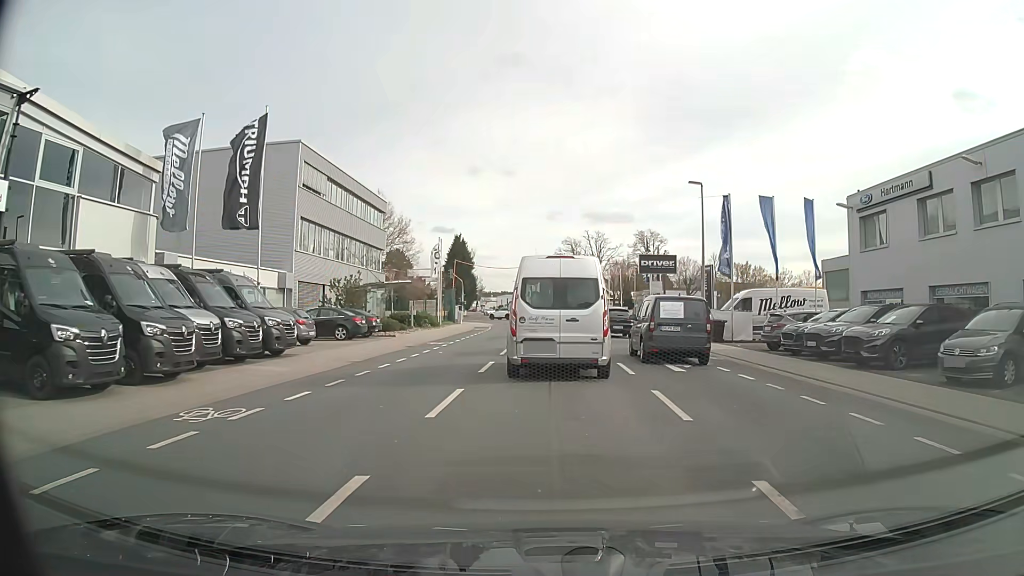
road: tertiary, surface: asphalt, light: Day
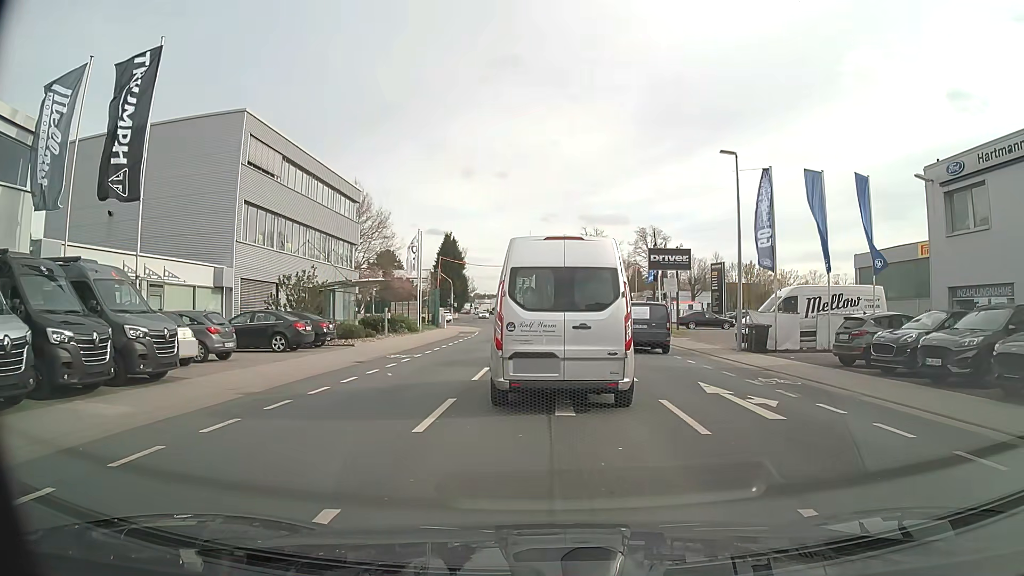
(0.0, +6.6) m; +1°
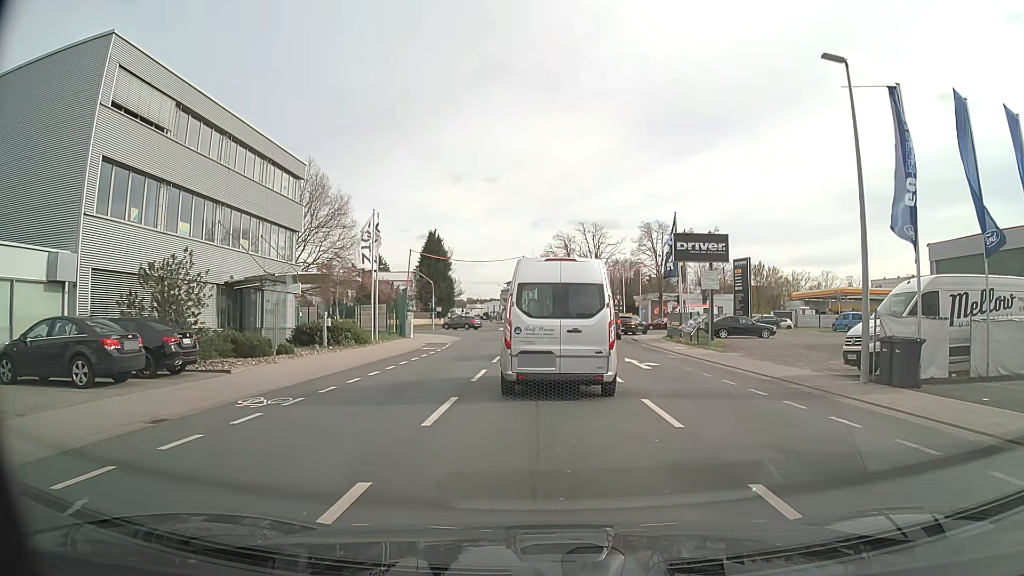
(0.0, +11.1) m; 0°
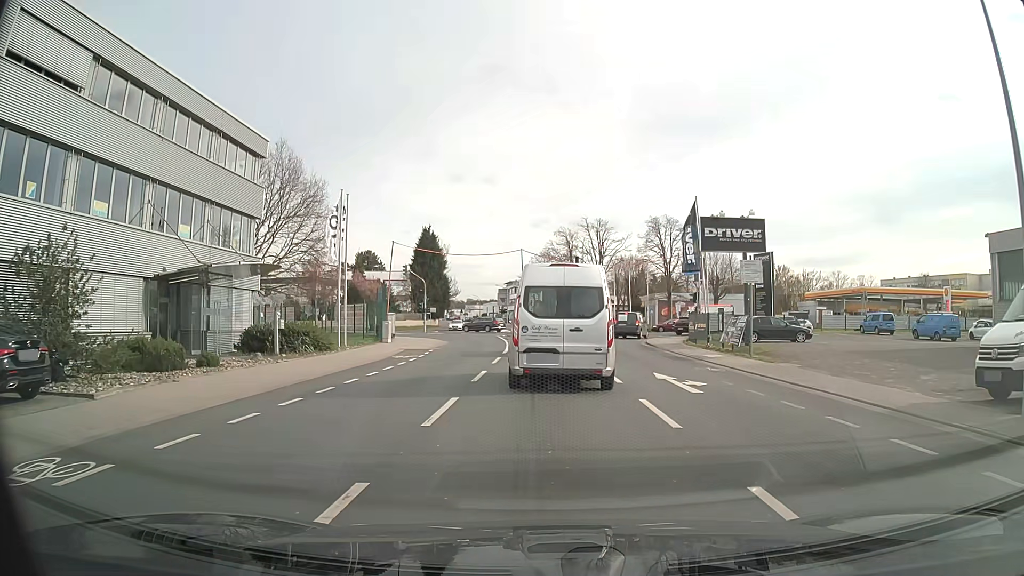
(0.0, +6.2) m; 0°
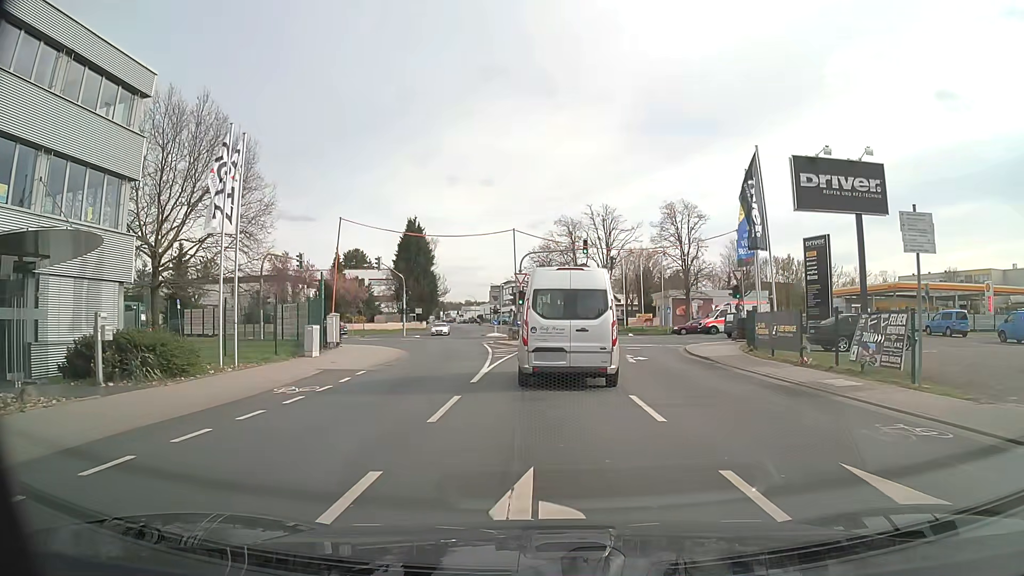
(0.0, +11.7) m; 0°
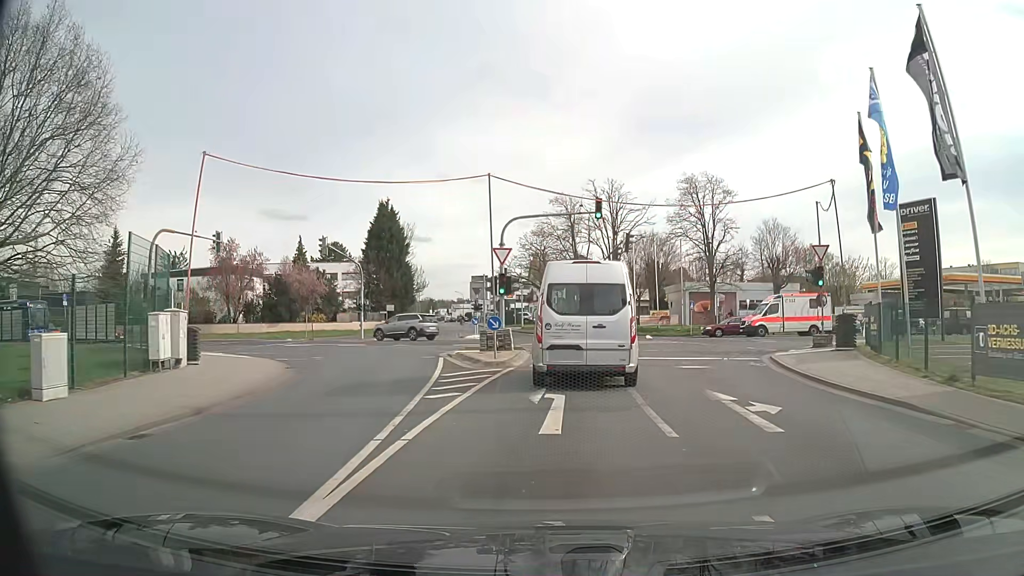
(0.0, +13.8) m; 0°
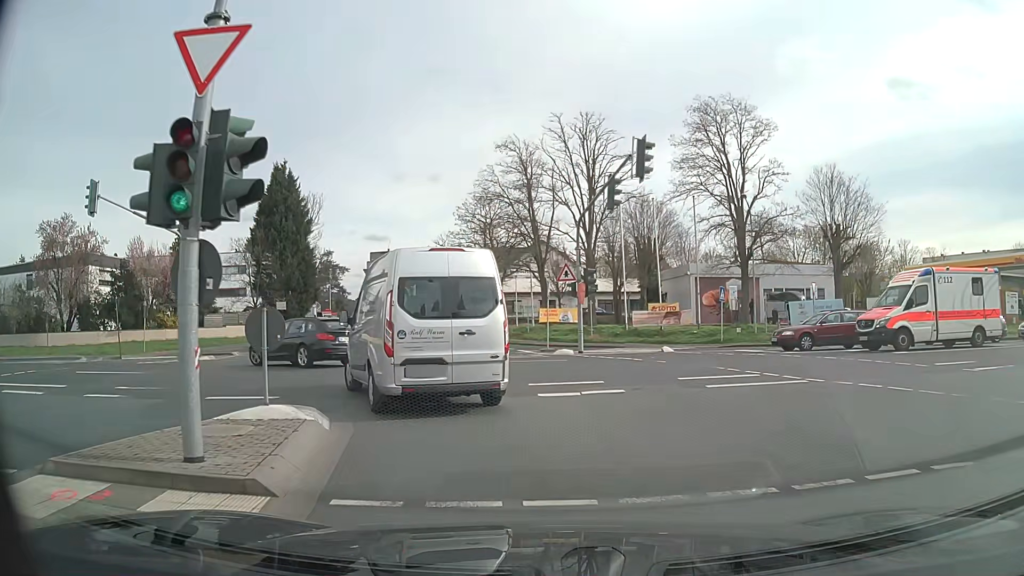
(+1.0, +21.6) m; +4°
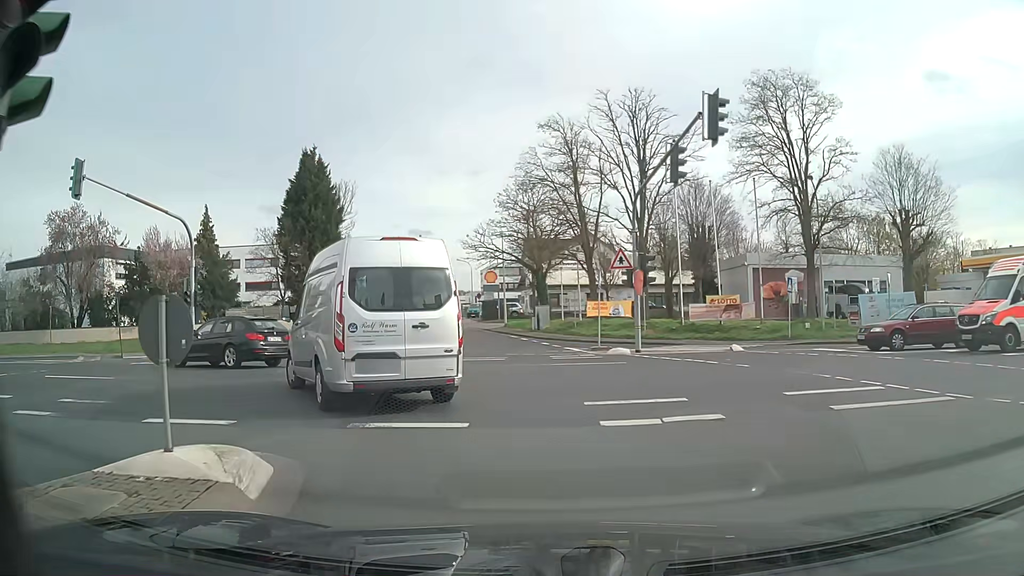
(-0.1, +3.6) m; -4°
(-2, +10) (-8, +17) (-18, +21) (-28, +21) (-38, +21) (-48, +21) (-58, +21) (-68, +20) (-78, +20) (-88, +20) m
